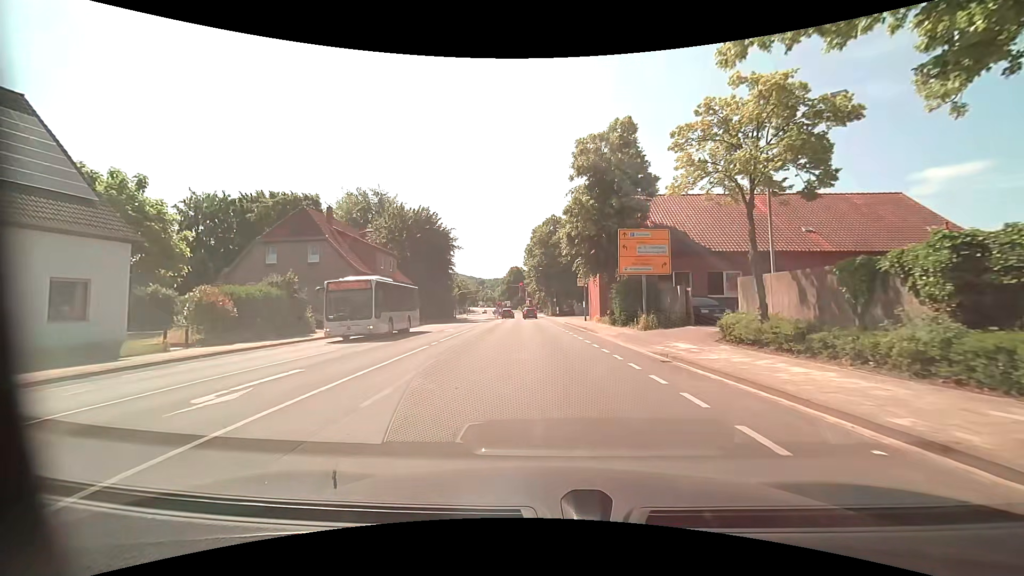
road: tertiary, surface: asphalt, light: Day
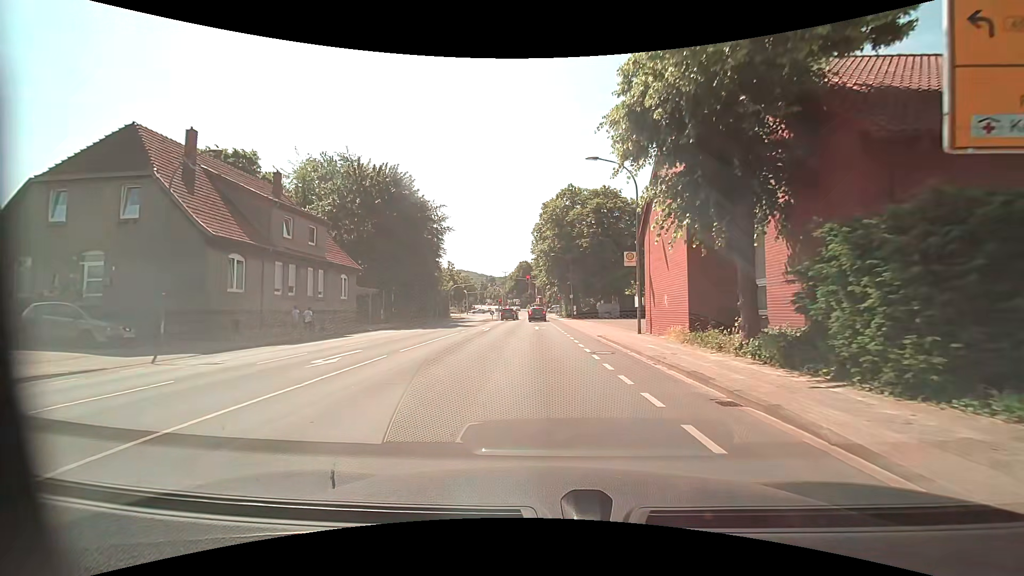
(0.0, +19.8) m; -1°
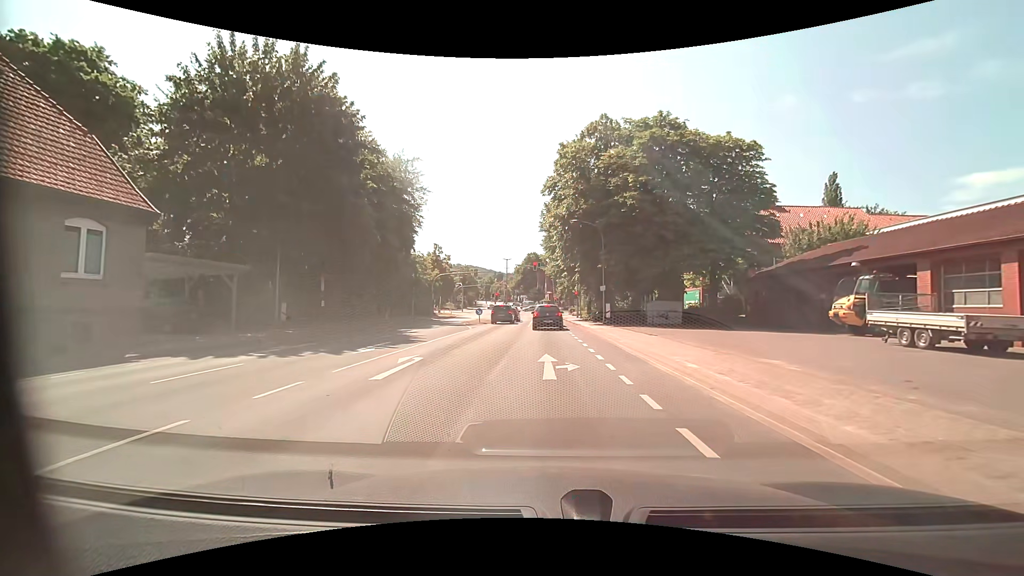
(-0.4, +21.7) m; -2°
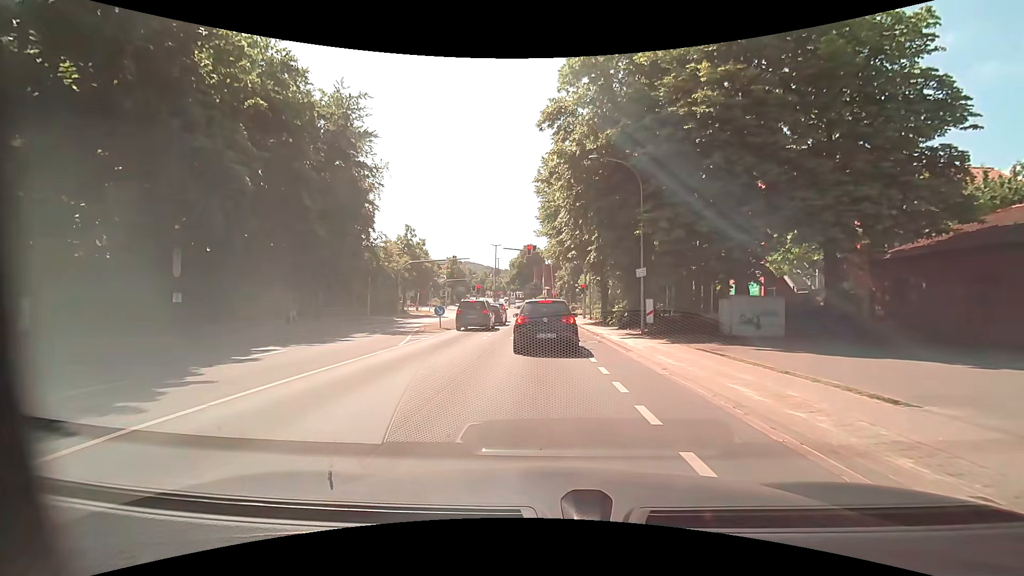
(+0.2, +14.8) m; 0°
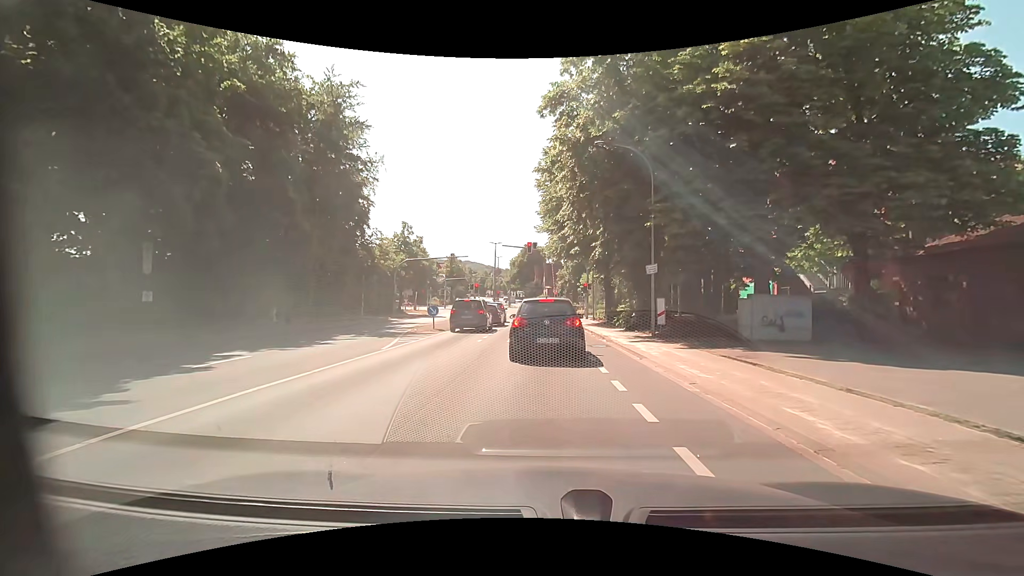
(0.0, +1.8) m; 0°
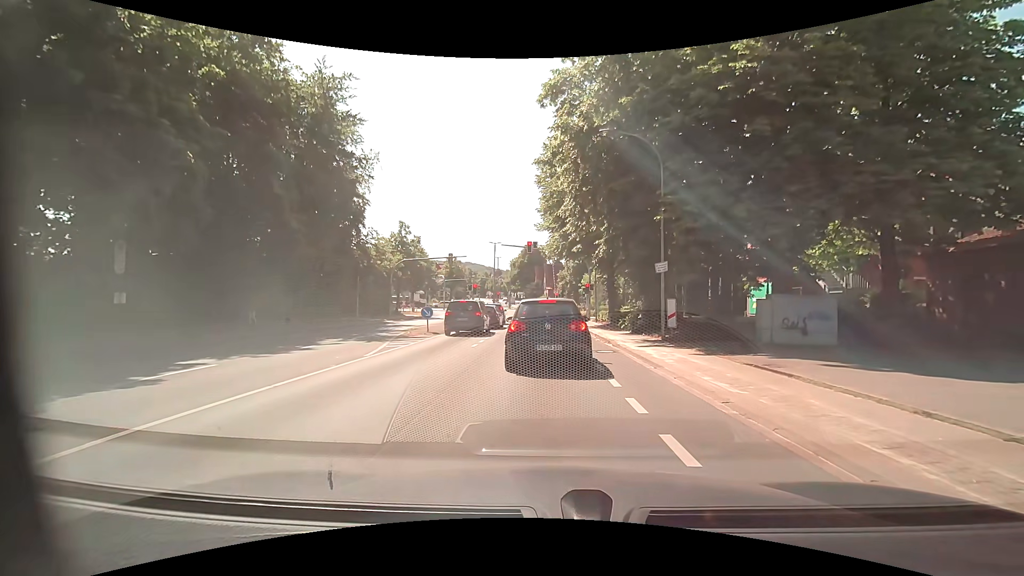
(0.0, +1.4) m; 0°
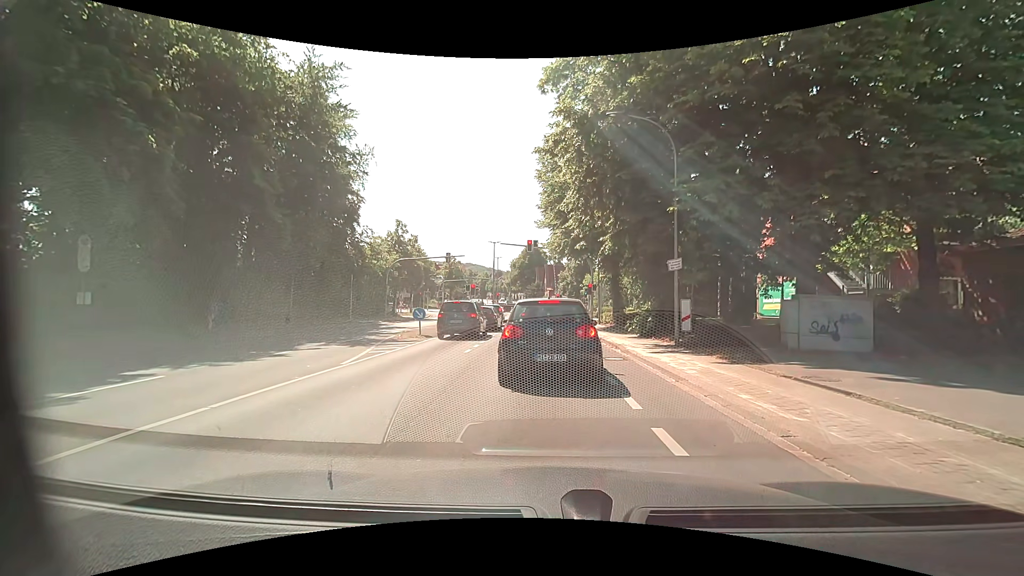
(0.0, +1.6) m; +1°
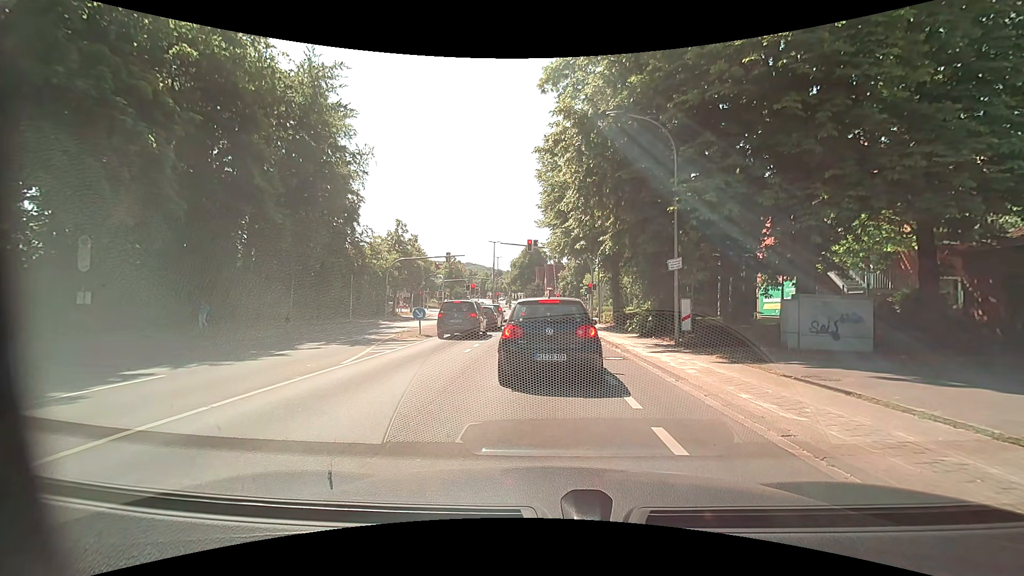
(0.0, 0.0) m; 0°
(0, +10) (0, +20) (0, +30) (0, +40) (-1, +50) (-1, +60) (-1, +70) (-2, +80) (-3, +90) (-3, +100) m
